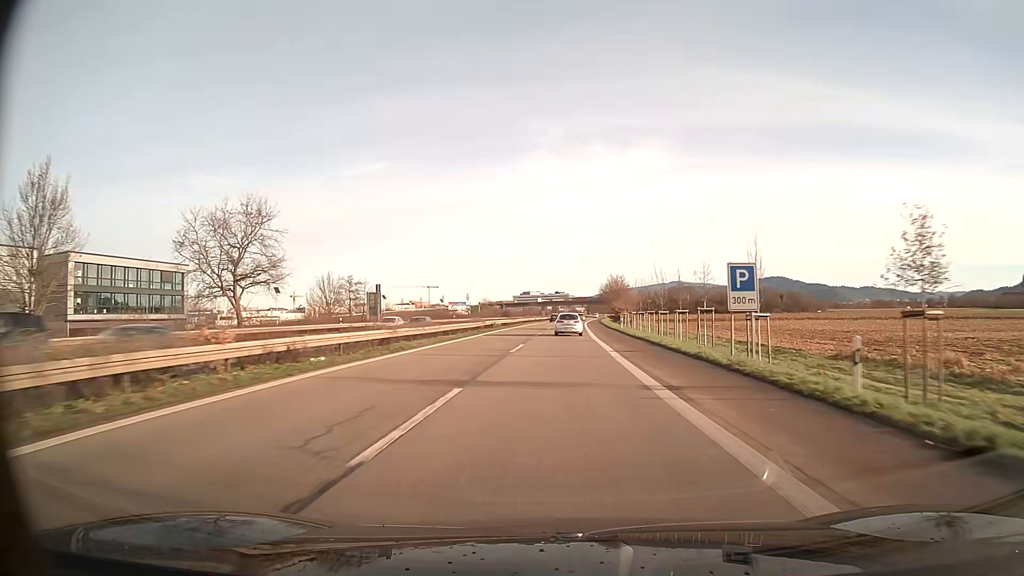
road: trunk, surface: asphalt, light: Day
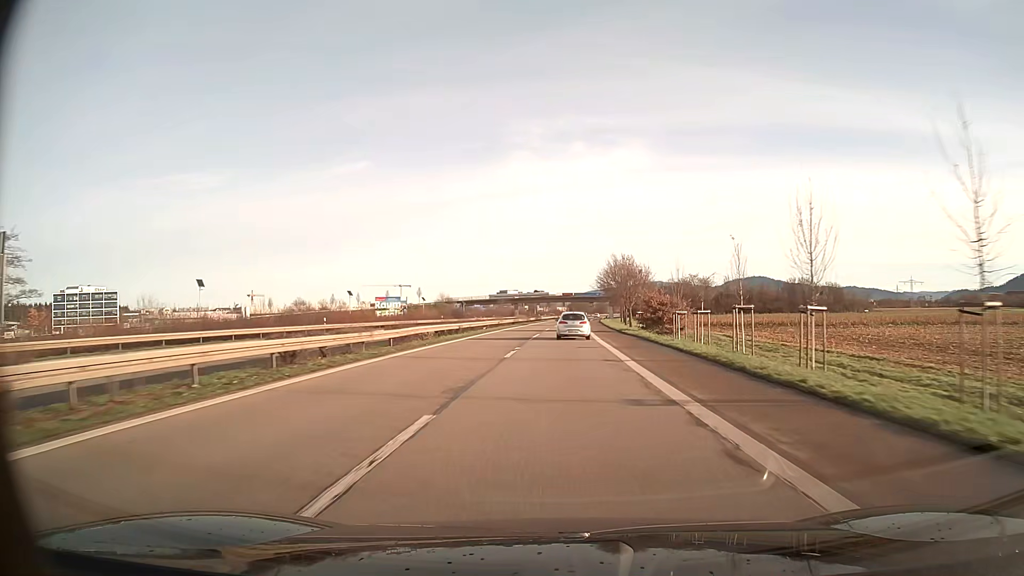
(+0.8, +57.8) m; +2°
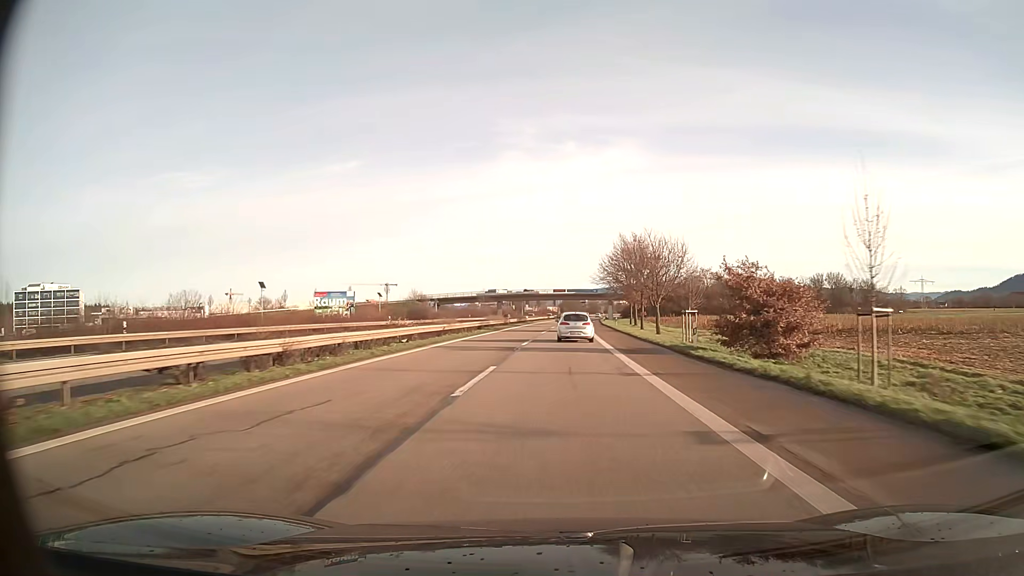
(+0.2, +28.1) m; +1°
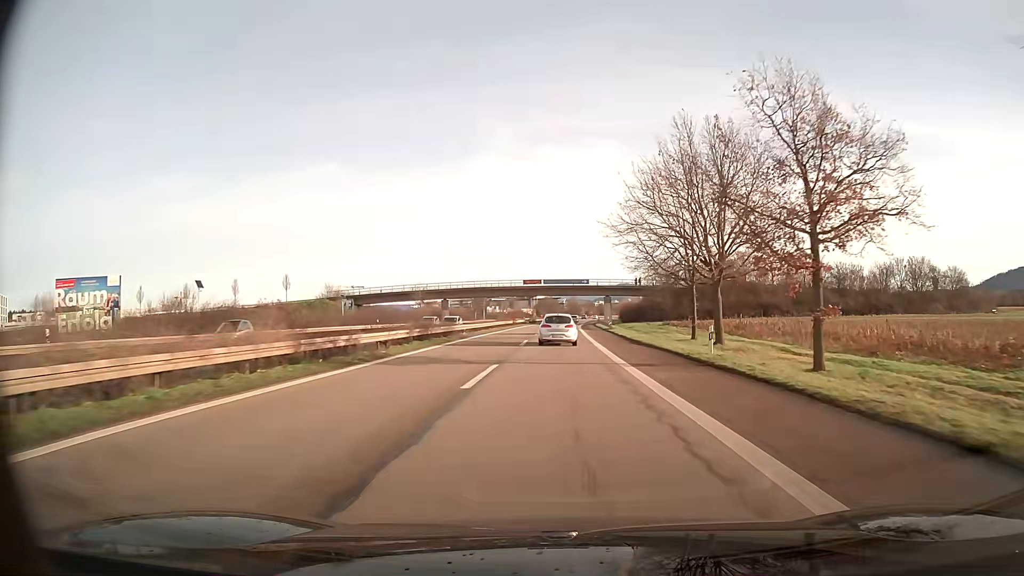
(+0.9, +53.2) m; +2°
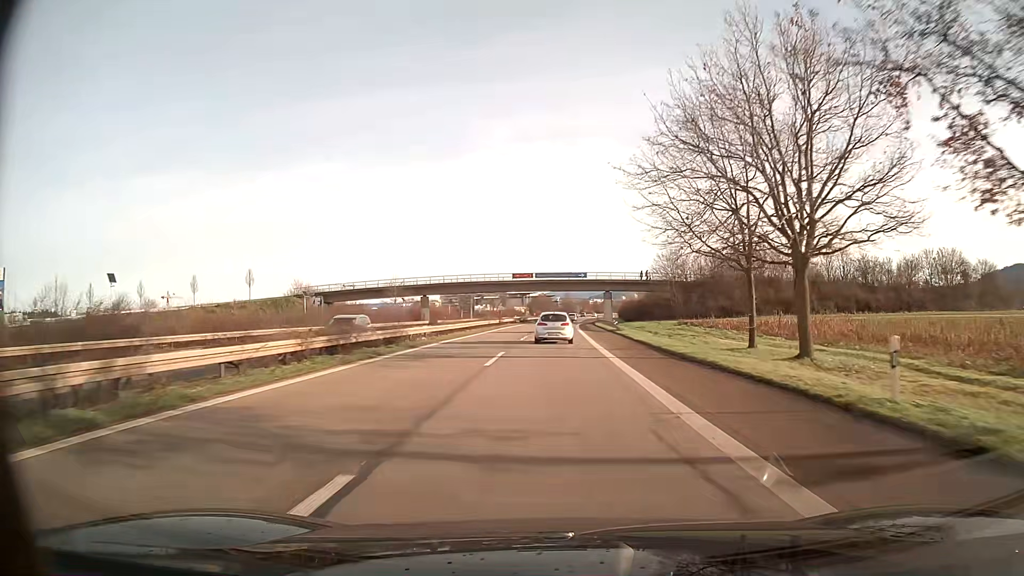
(0.0, +13.0) m; 0°
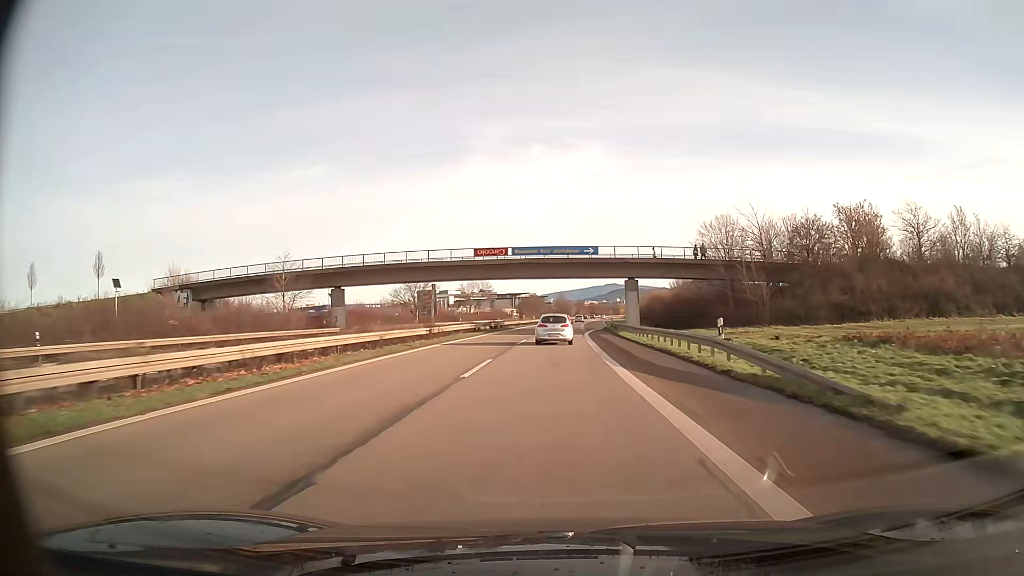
(+0.2, +39.1) m; +1°
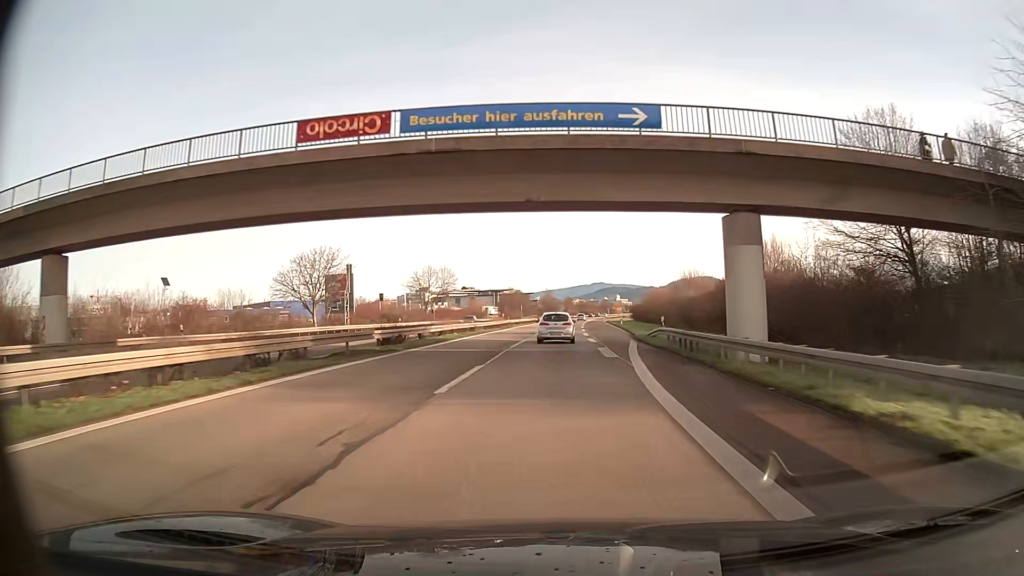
(+0.4, +39.5) m; +1°
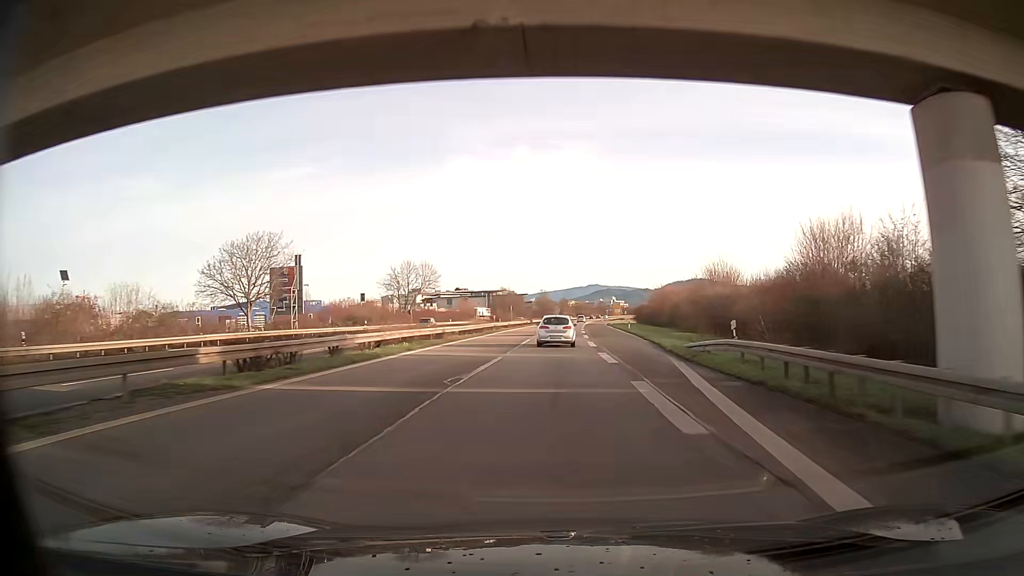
(-0.1, +13.2) m; 0°
